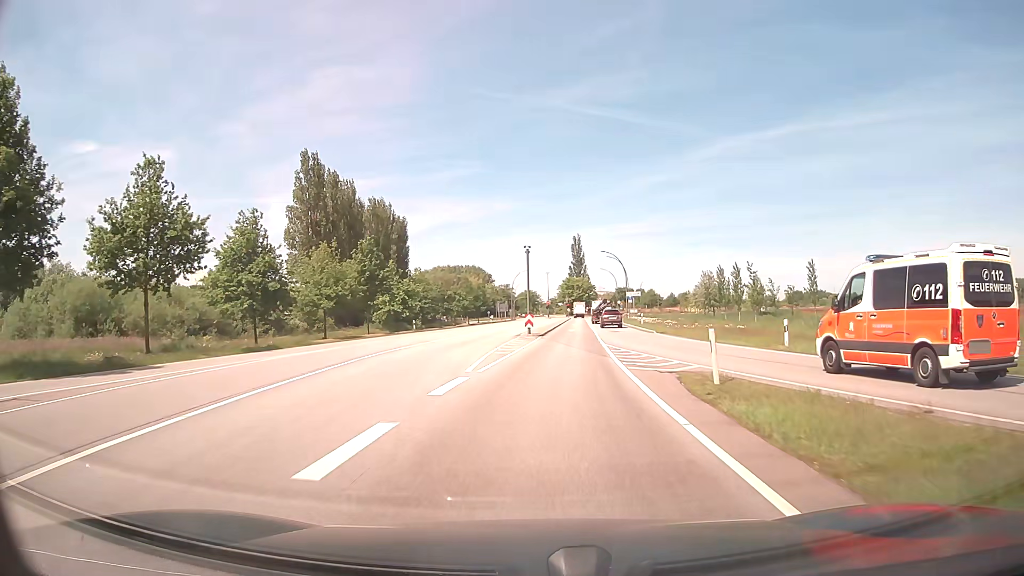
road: secondary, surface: asphalt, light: Day
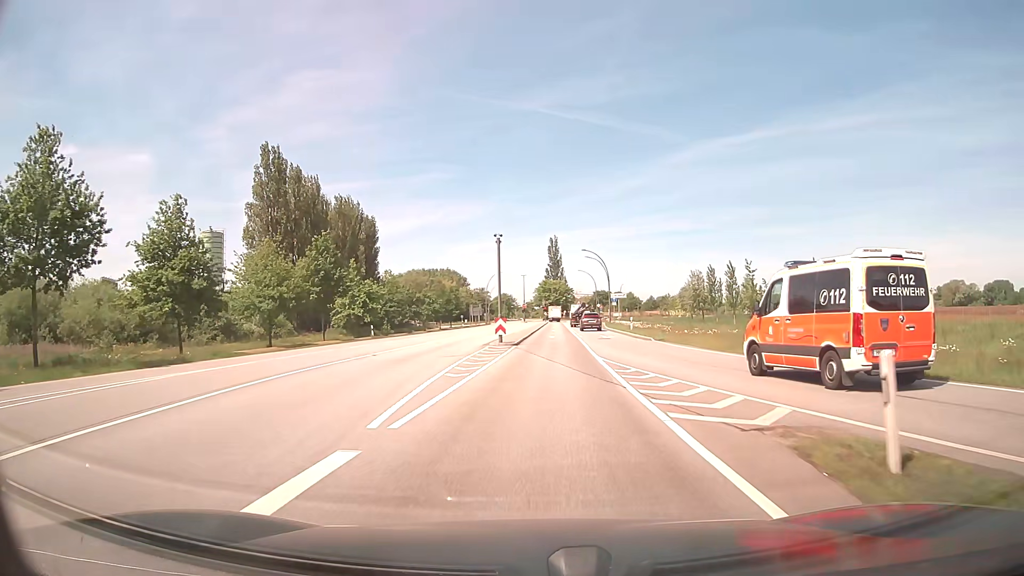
(+0.1, +7.5) m; +2°
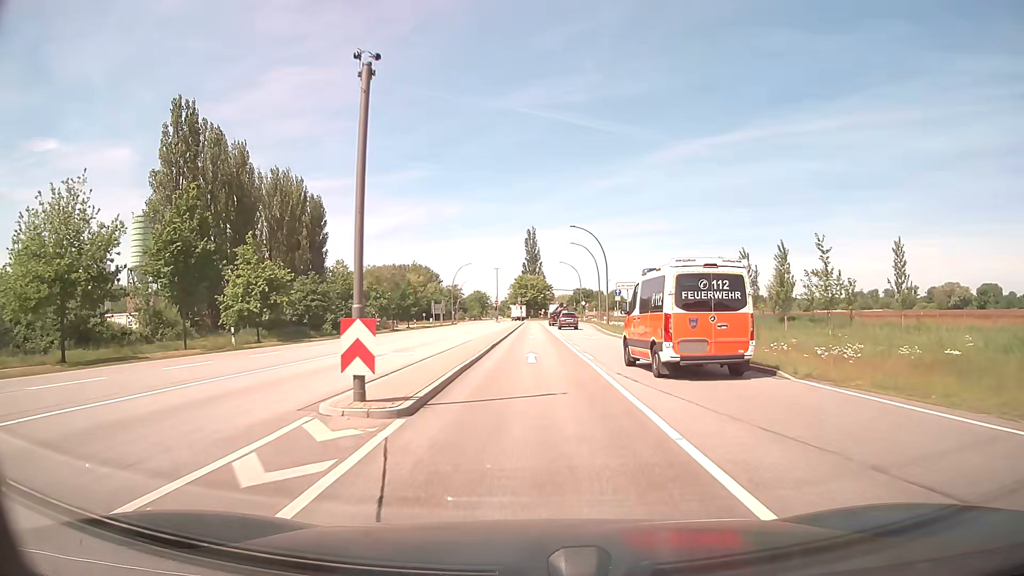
(+0.6, +22.5) m; +2°
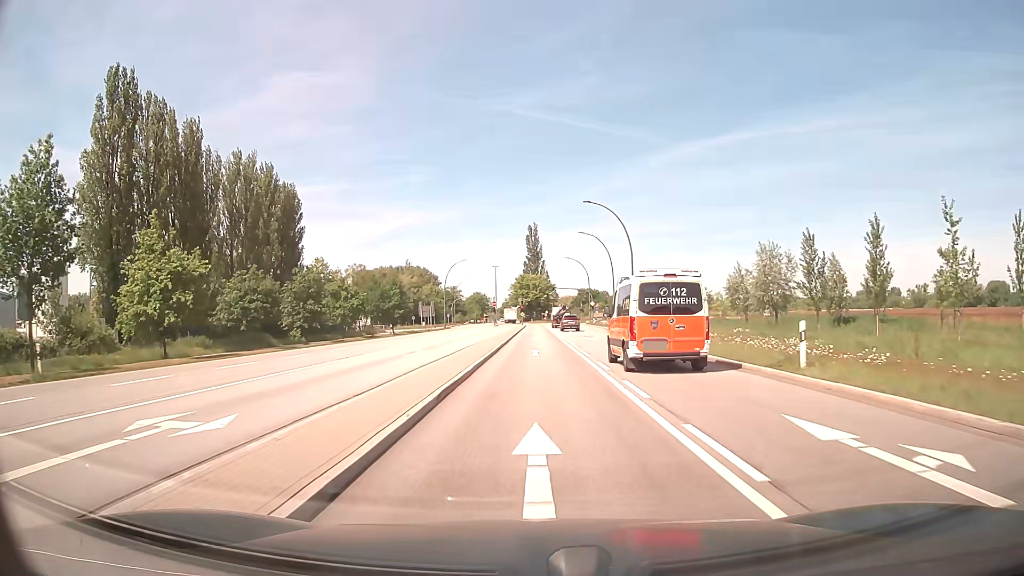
(0.0, +15.1) m; 0°
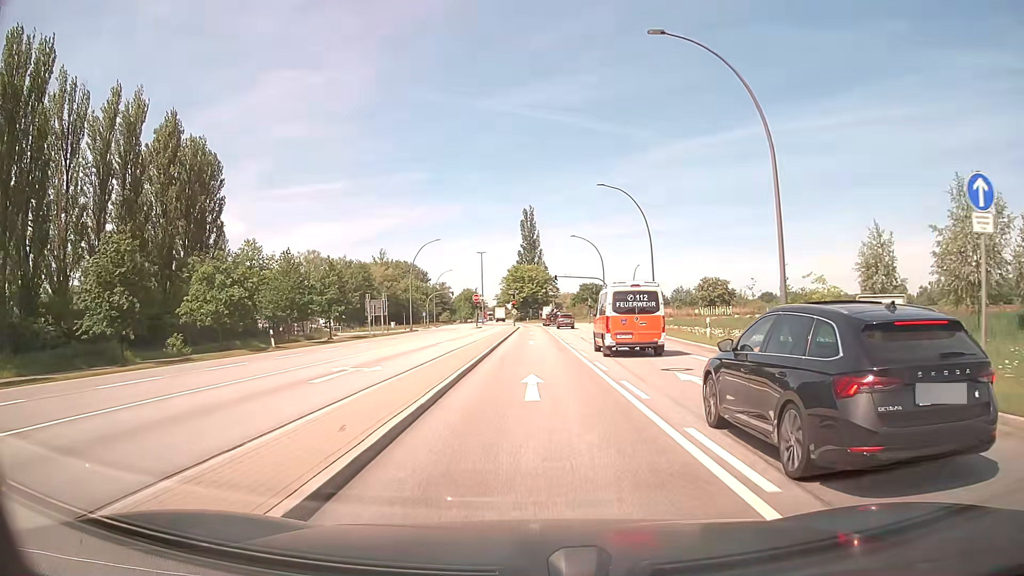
(+0.2, +30.5) m; 0°
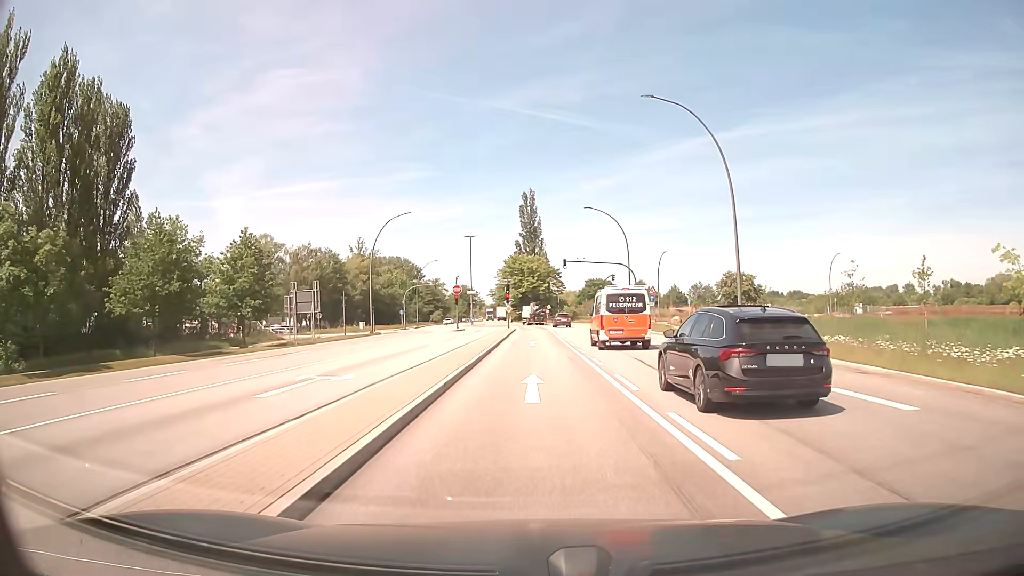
(0.0, +22.9) m; 0°
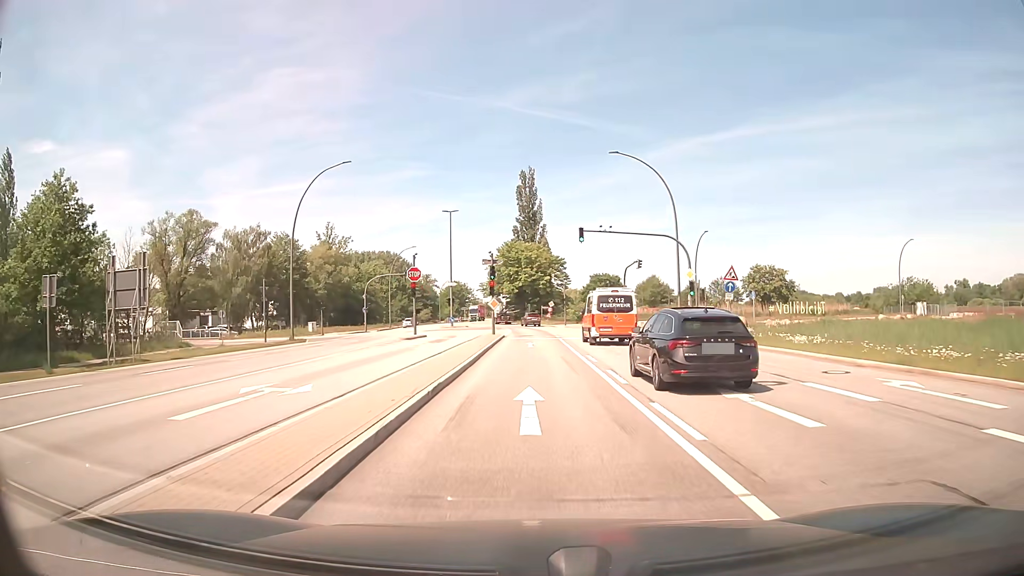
(0.0, +22.9) m; 0°
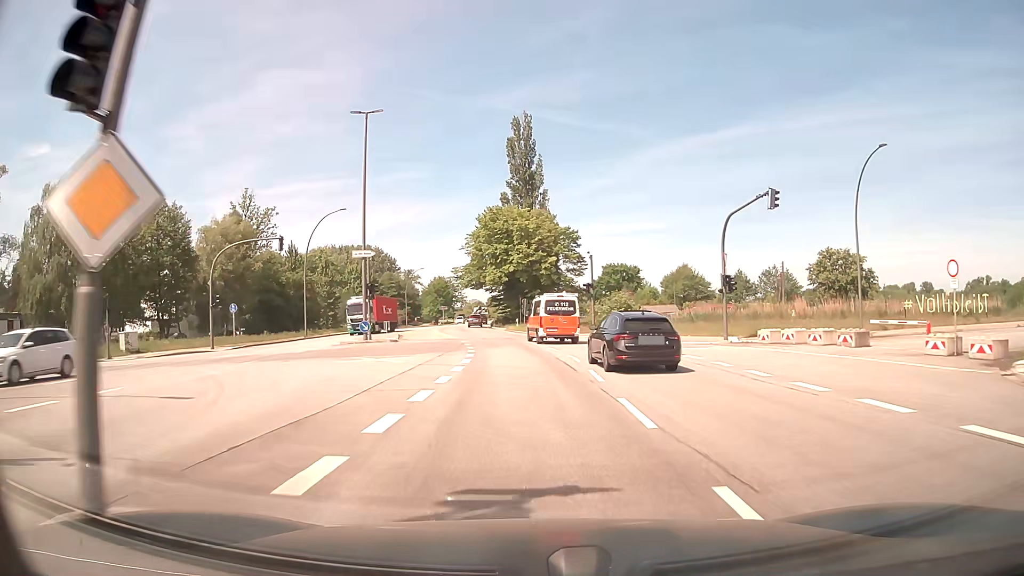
(+0.1, +38.3) m; 0°
(0, +10) (0, +20) (-1, +30) (-2, +40) (-4, +50) (-6, +60) (-8, +69) (-10, +79) (-10, +89) (-11, +99) m
